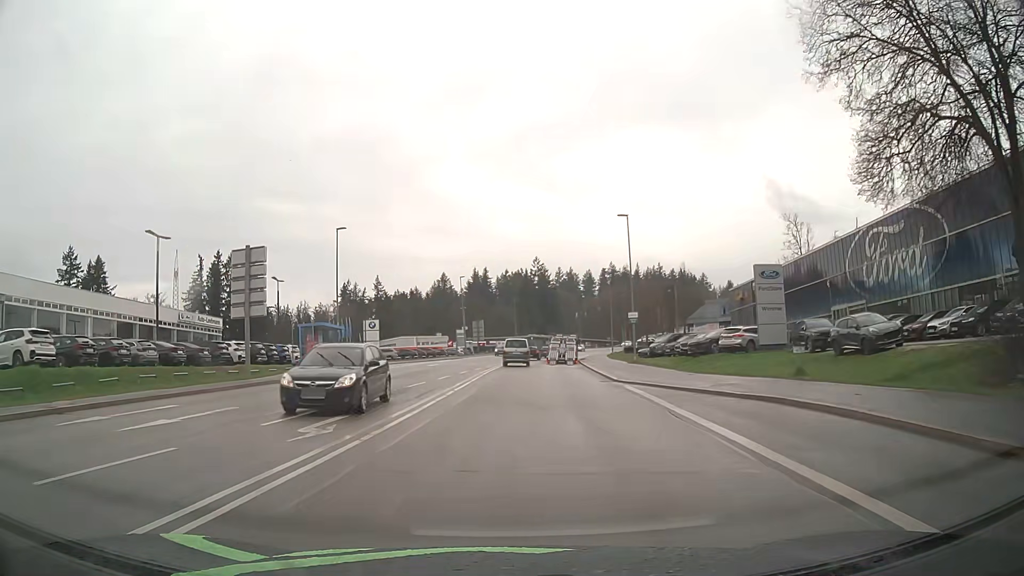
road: secondary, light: Day
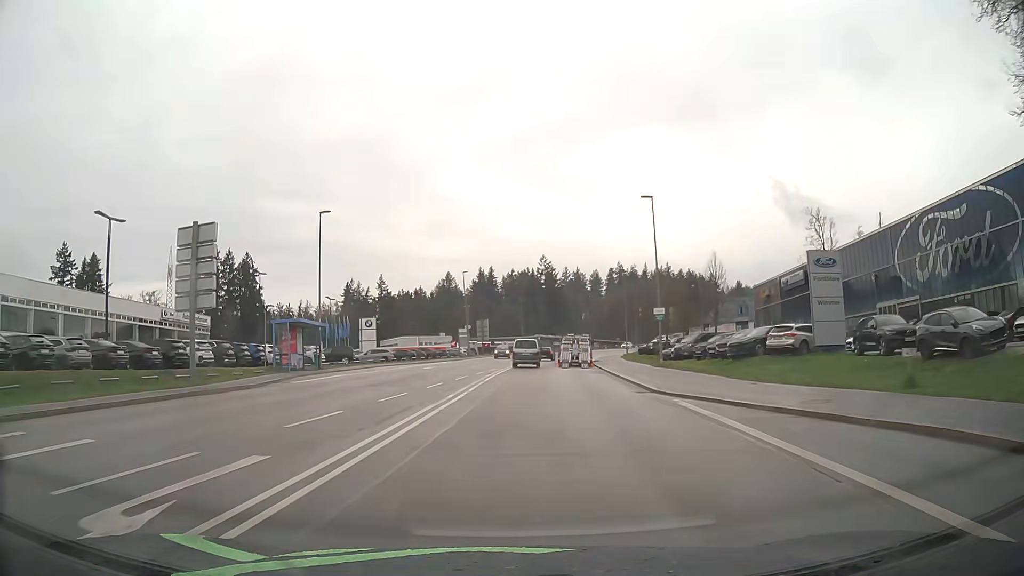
(0.0, +6.4) m; -1°
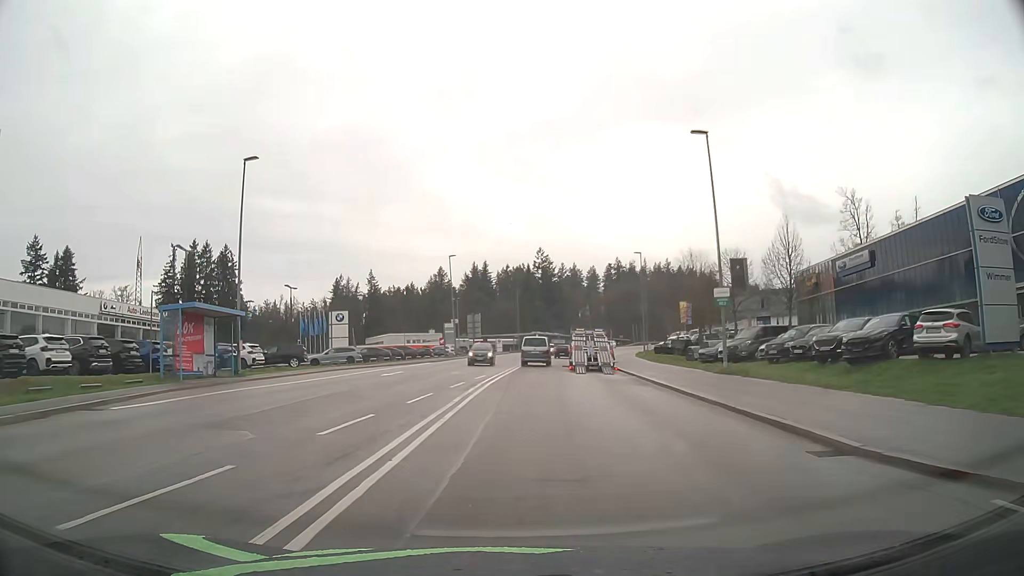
(+0.1, +12.9) m; +1°
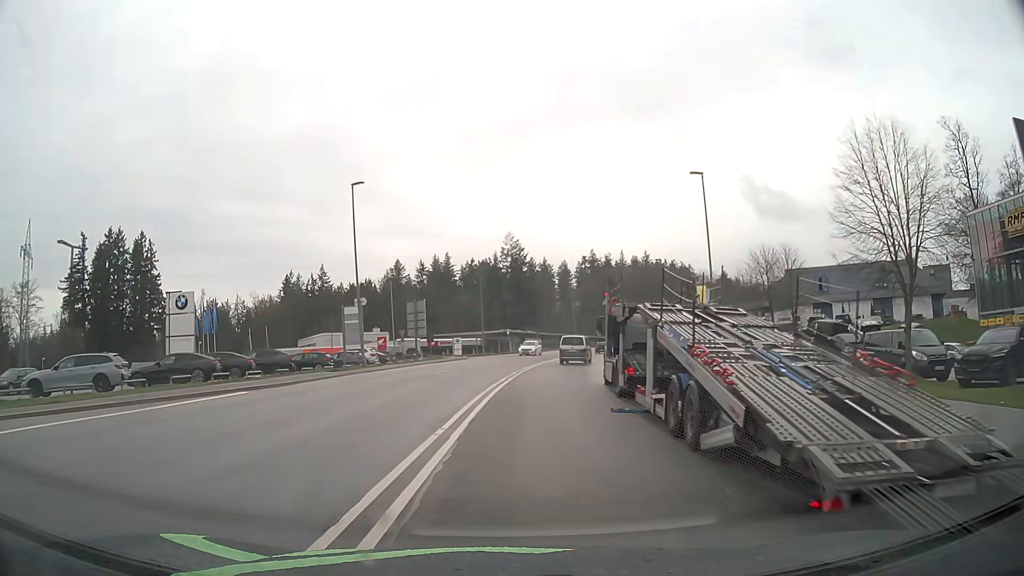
(+0.7, +31.9) m; +2°
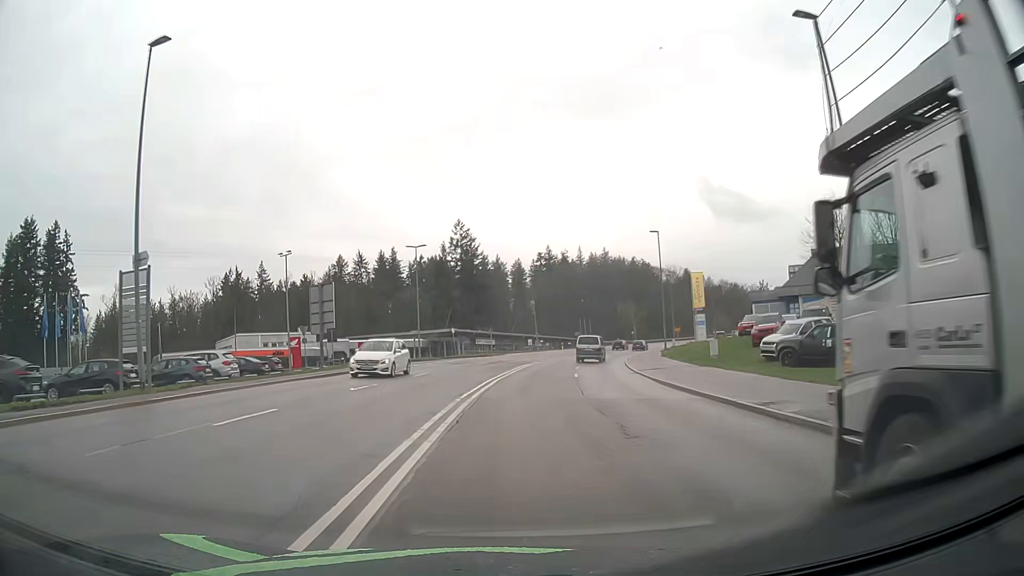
(+0.6, +19.9) m; +3°
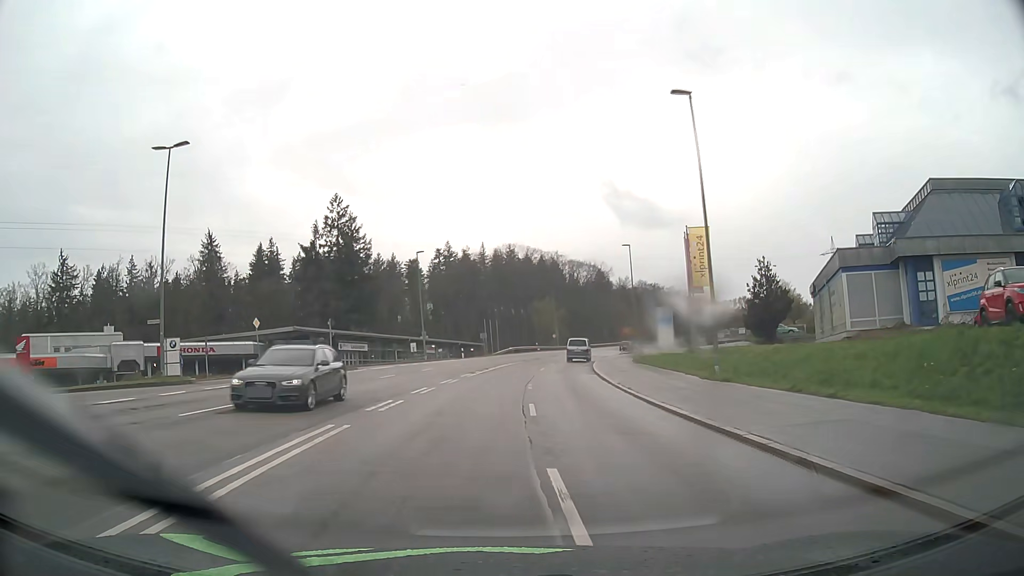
(+2.7, +33.4) m; +9°
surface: asphalt
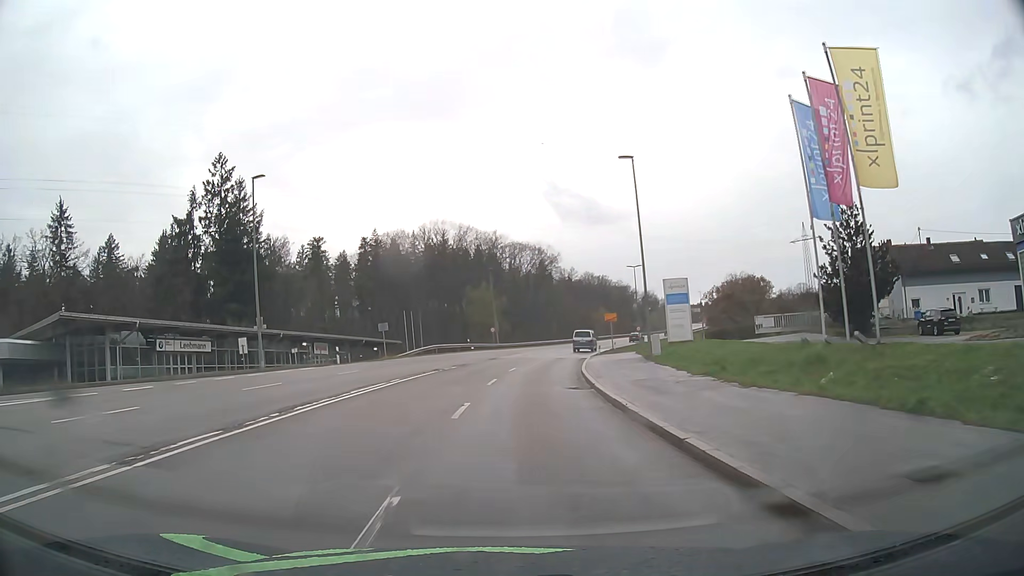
(+1.8, +29.2) m; +5°
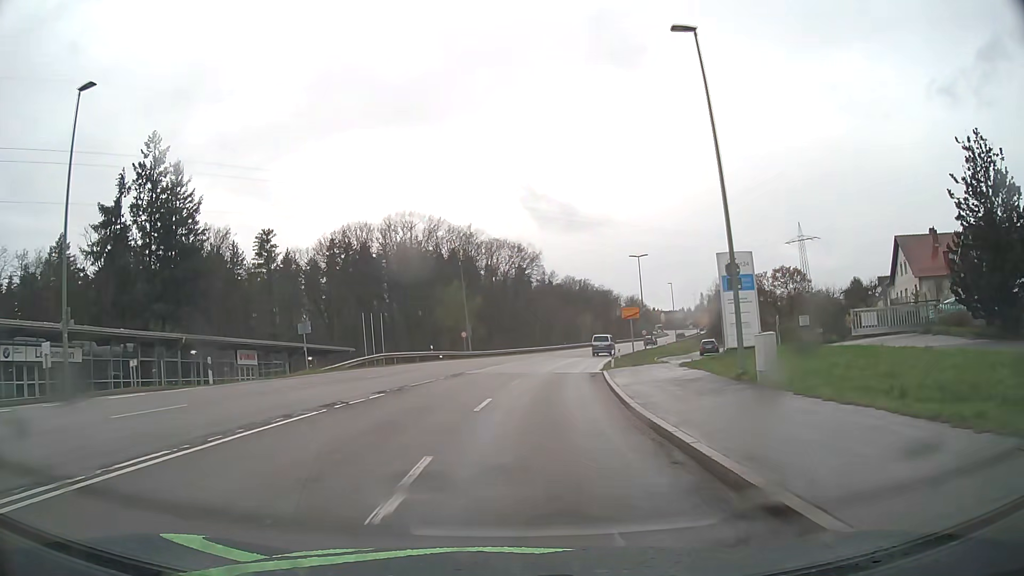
(+0.2, +15.8) m; +2°
(0, +10) (+1, +20) (+2, +30) (+3, +40) (+5, +50) (+7, +59) (+10, +69) (+13, +79) (+16, +88) (+19, +98) m
